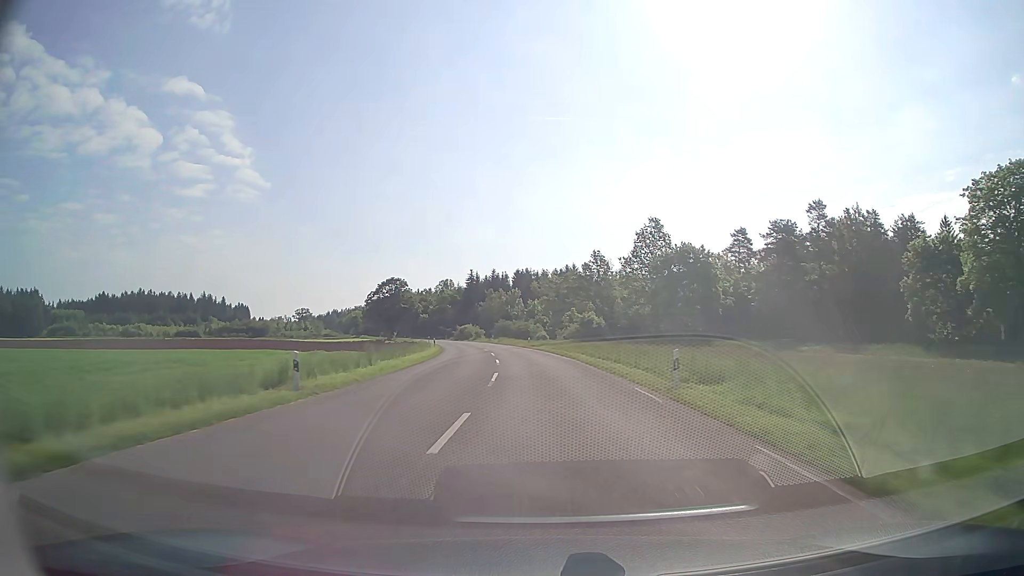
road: tertiary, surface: asphalt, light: Day
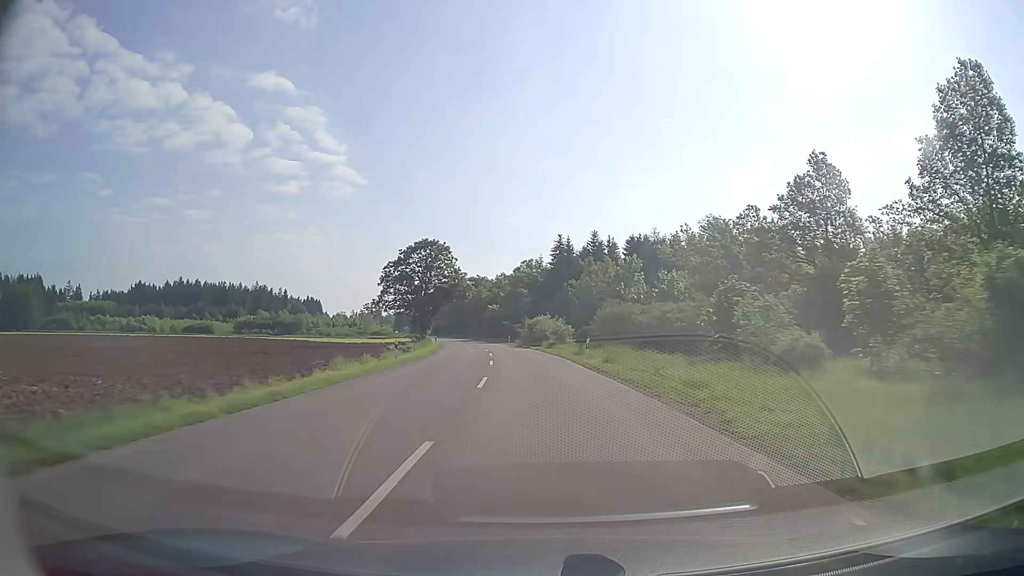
(-4.3, +62.8) m; -8°
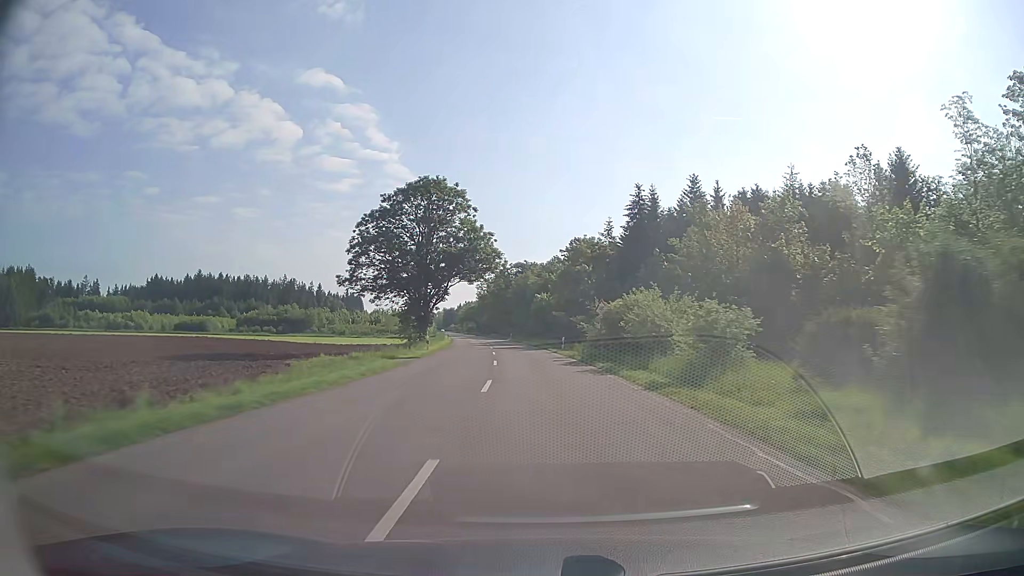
(-2.0, +37.4) m; -5°
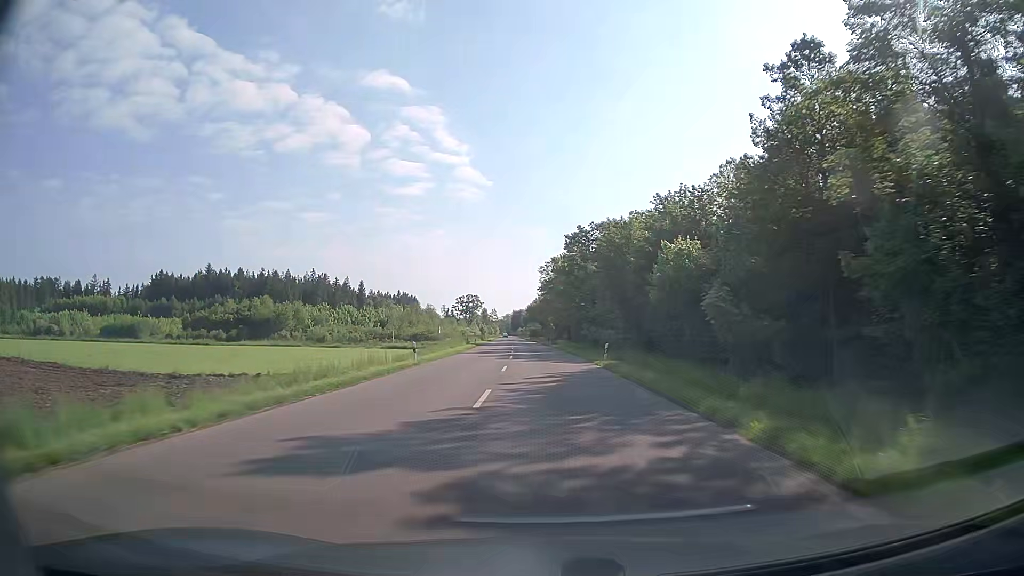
(-3.9, +63.5) m; -7°
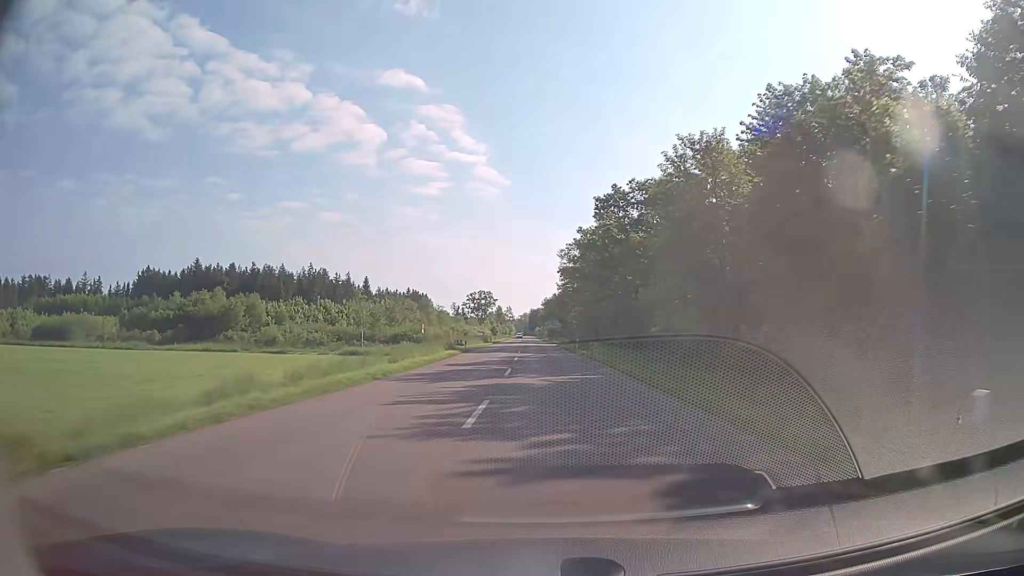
(-0.3, +26.5) m; -1°
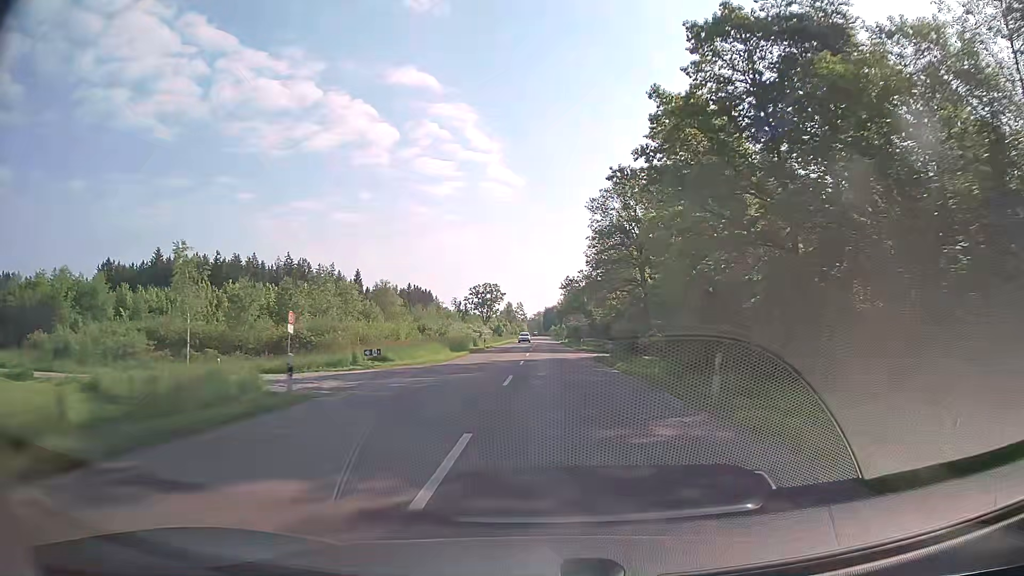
(-1.1, +40.6) m; -2°
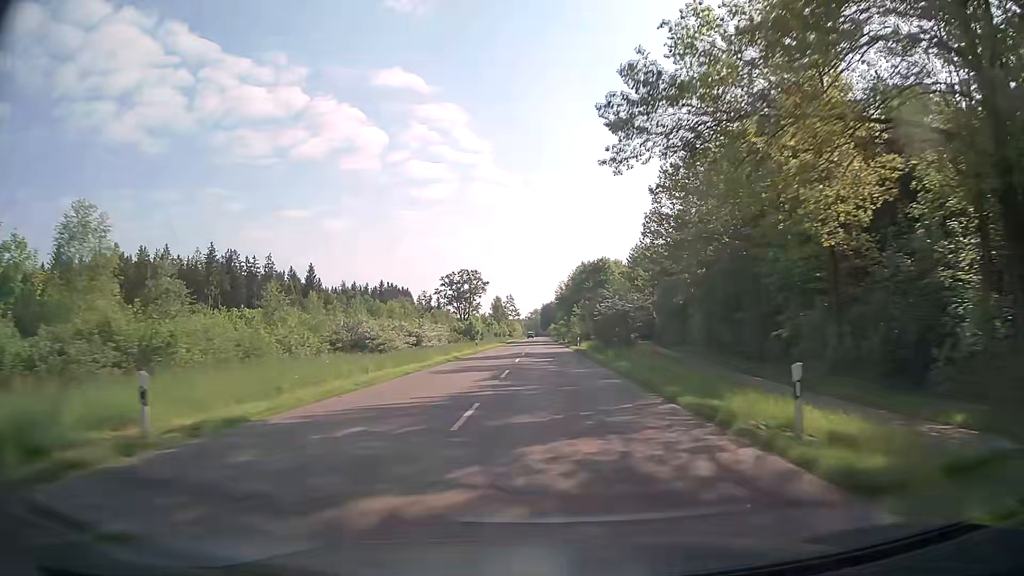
(+0.2, +55.3) m; 0°
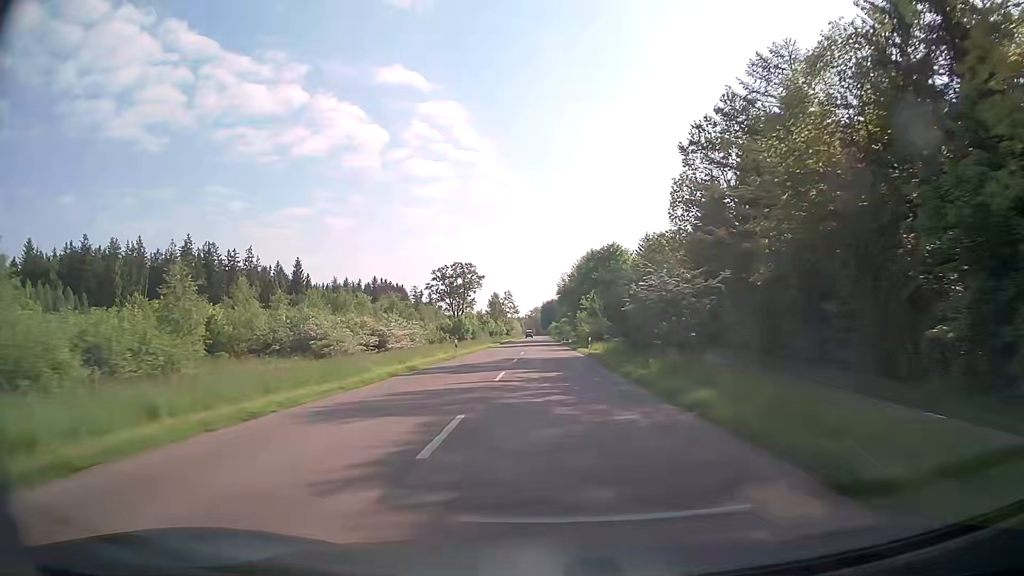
(-0.1, +14.0) m; 0°
(0, +10) (0, +20) (0, +30) (0, +40) (0, +50) (0, +60) (0, +70) (0, +80) (0, +90) (0, +100) m
